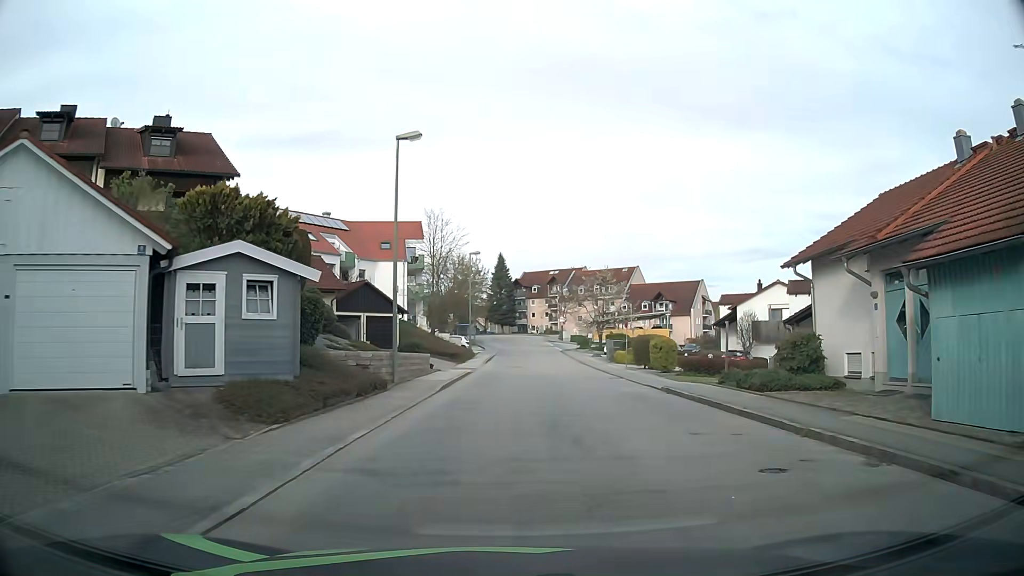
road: residential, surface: asphalt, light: Day
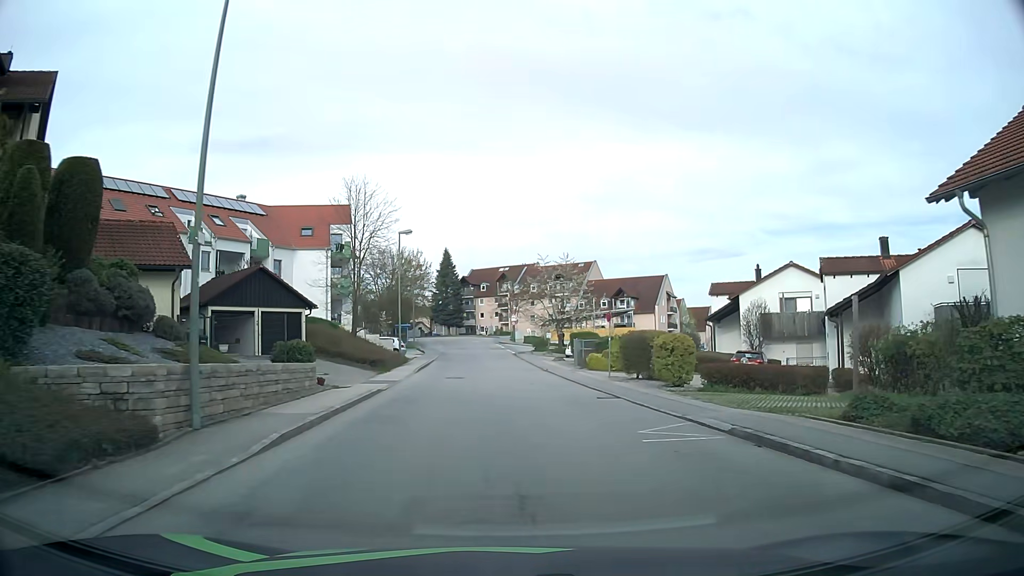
(+0.5, +10.7) m; +4°
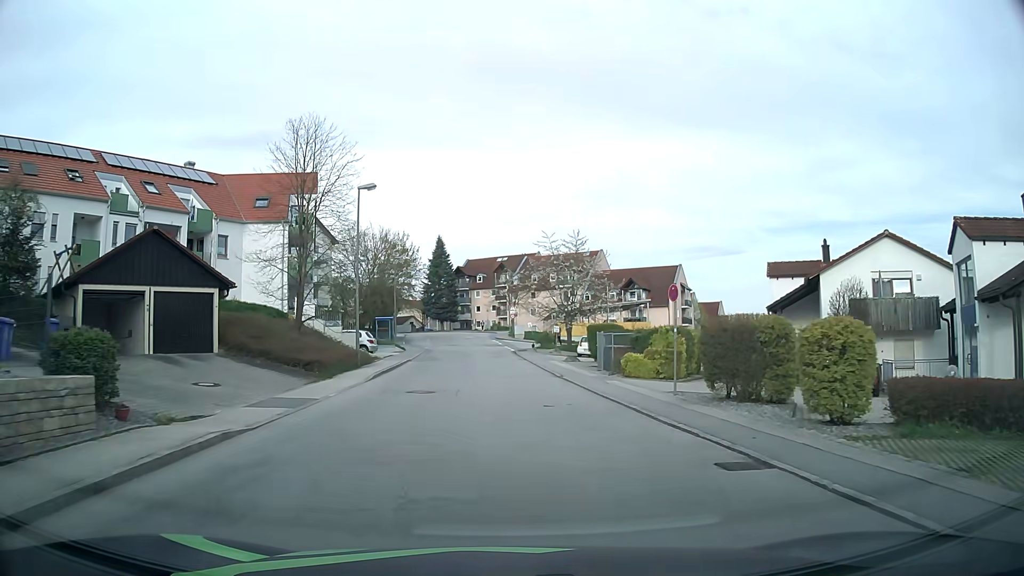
(+0.1, +10.8) m; 0°
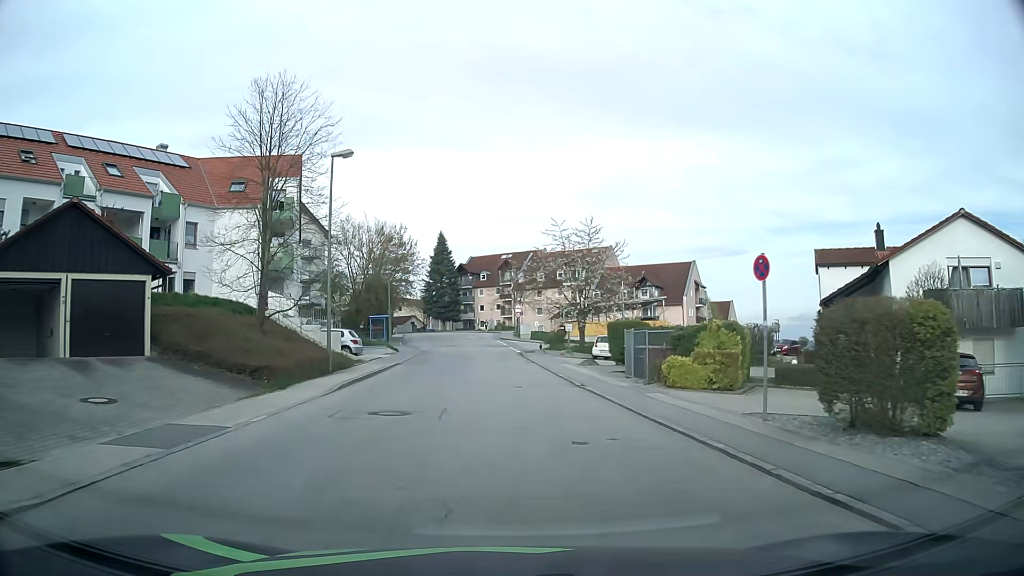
(0.0, +5.4) m; 0°
(0, +10) (0, +20) (-1, +30) (-1, +40) (-2, +50) (-3, +60) (-4, +70) (-5, +80) (-7, +90) (-10, +99) m
